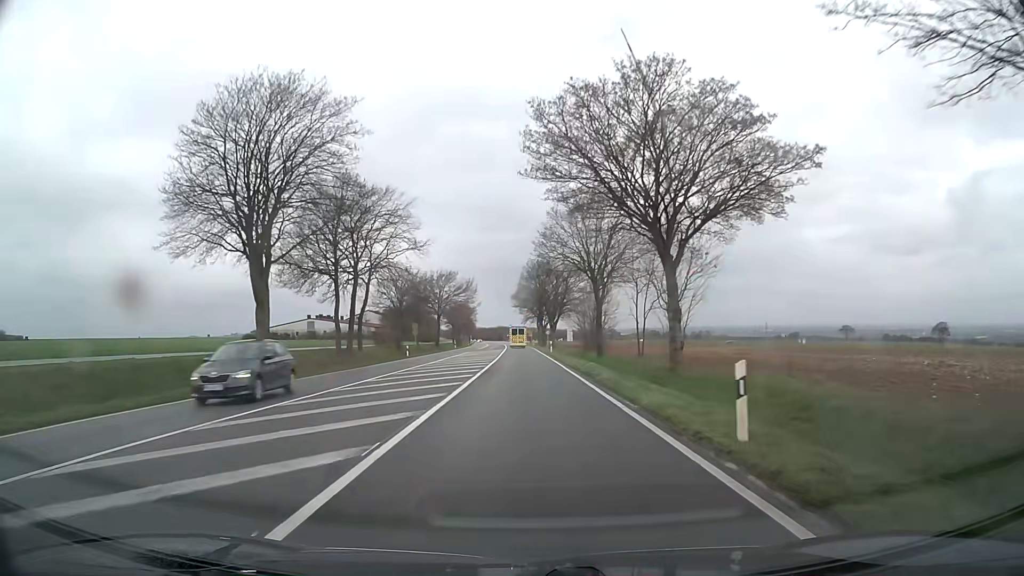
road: primary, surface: asphalt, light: Day
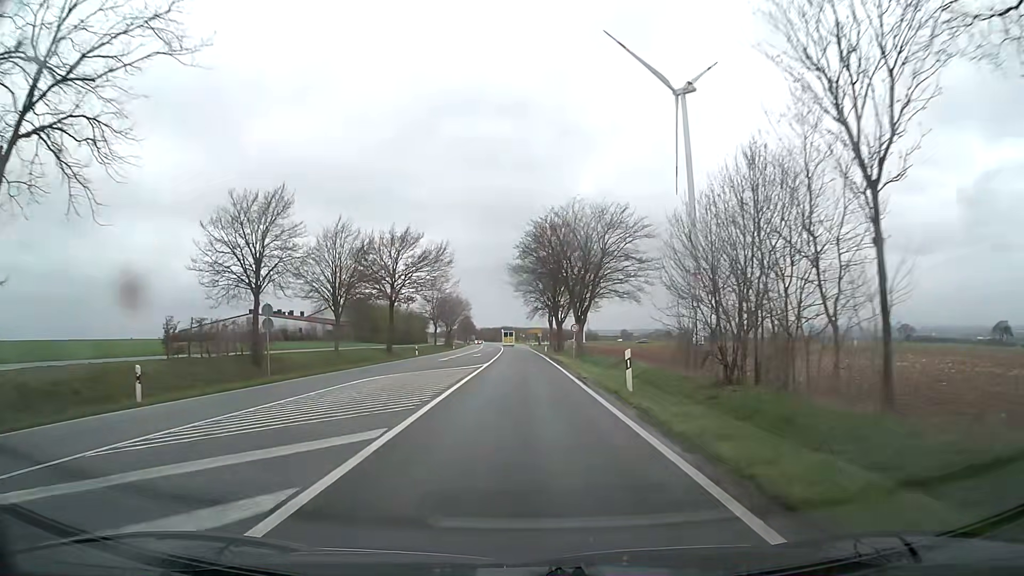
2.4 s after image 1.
(-0.4, +43.0) m; -1°
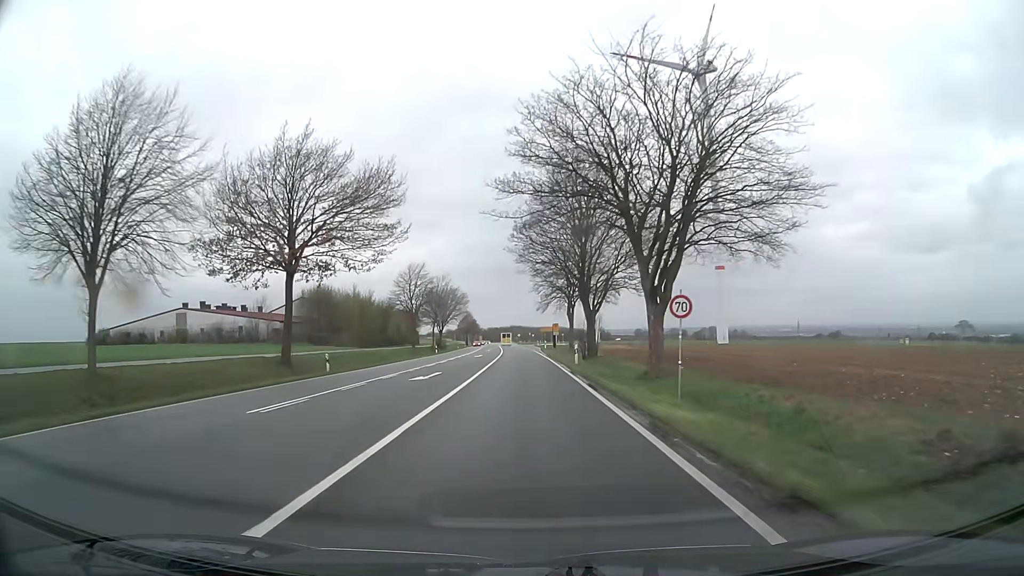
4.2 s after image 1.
(-0.1, +32.2) m; 0°
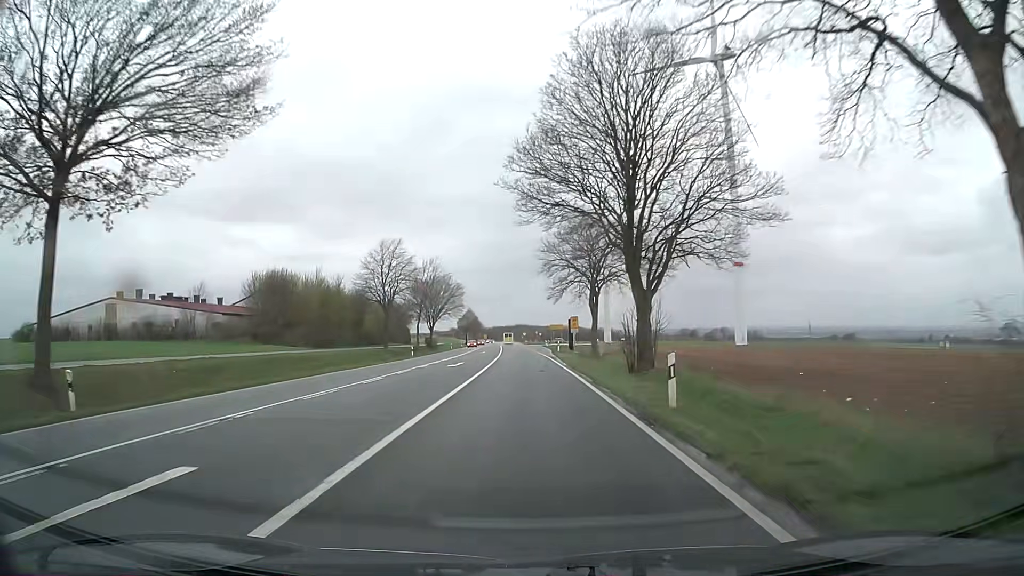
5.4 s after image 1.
(-0.1, +21.5) m; -1°
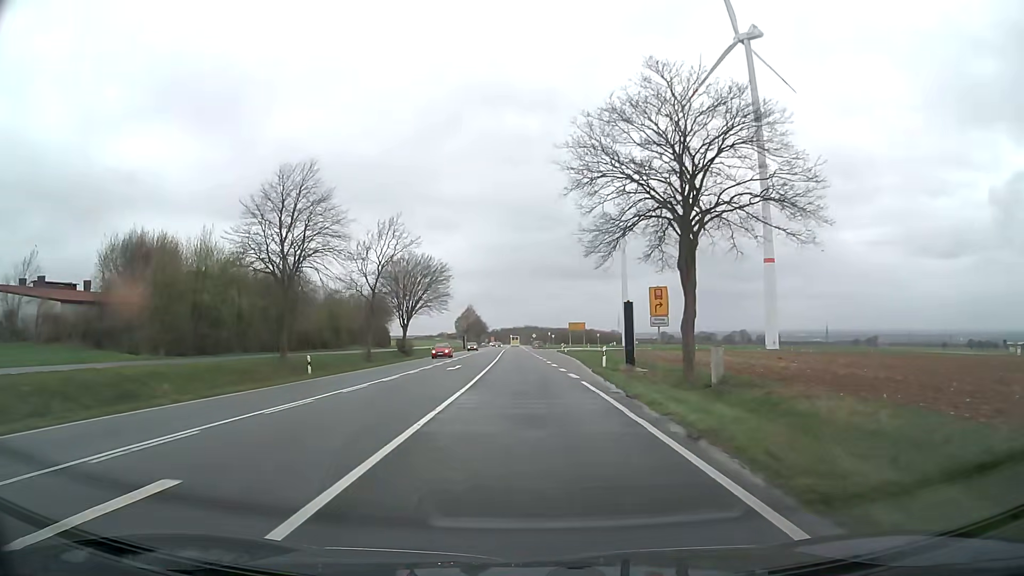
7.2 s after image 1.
(-0.2, +32.2) m; -1°
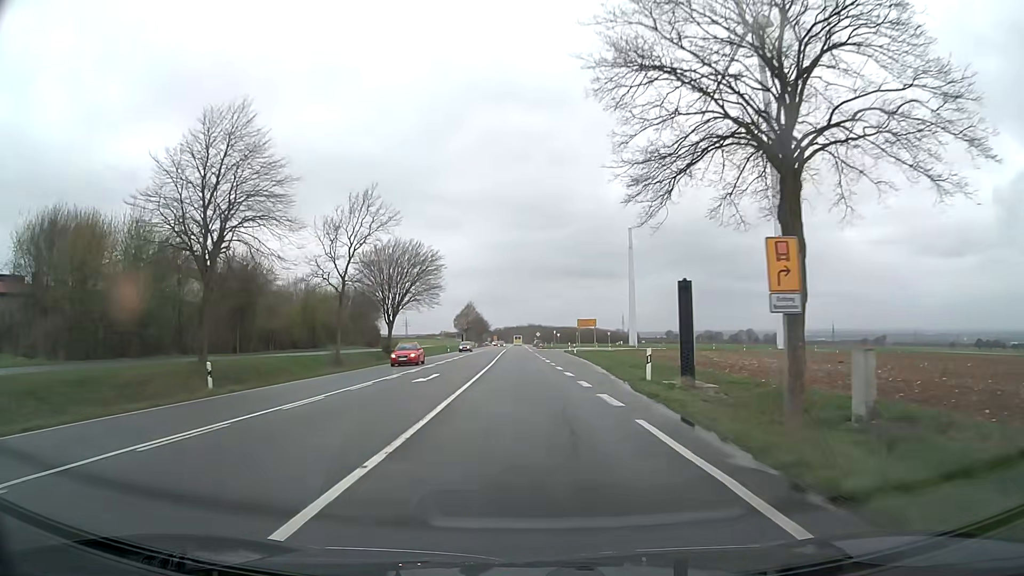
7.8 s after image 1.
(0.0, +10.7) m; 0°
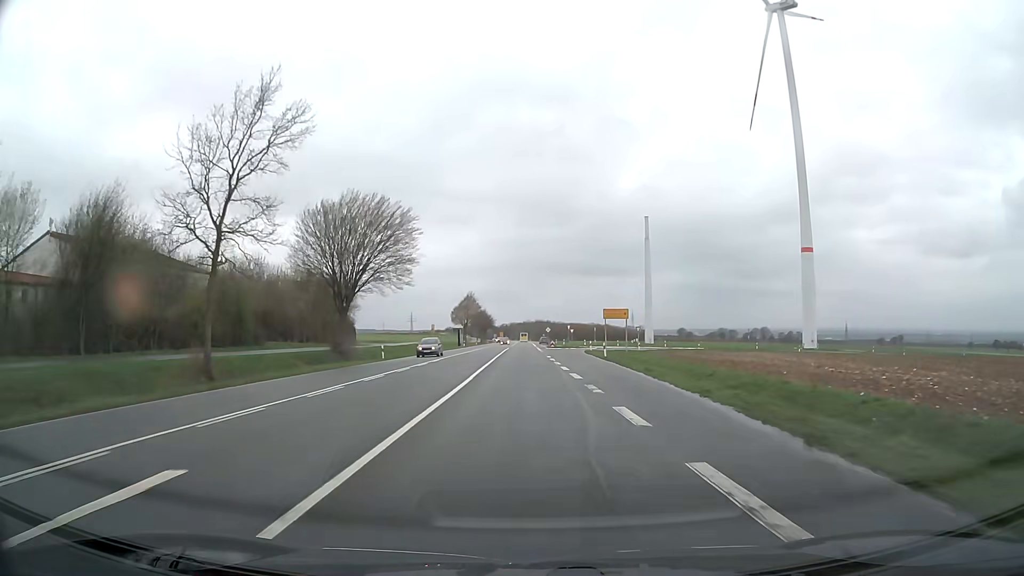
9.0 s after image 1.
(-0.1, +21.5) m; -1°
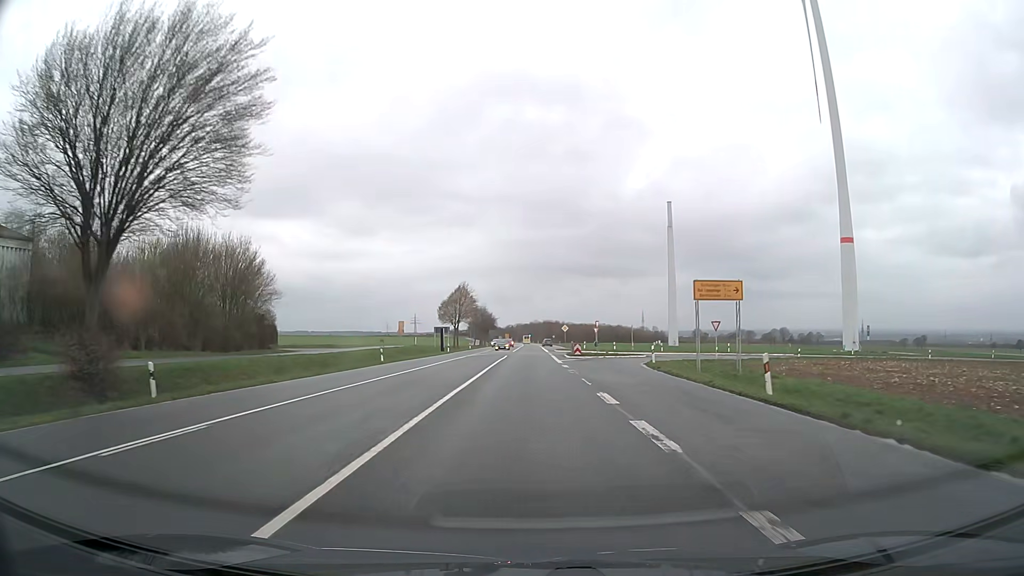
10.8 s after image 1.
(-0.1, +32.2) m; 0°
(0, +10) (0, +20) (0, +30) (0, +40) (0, +50) (0, +60) (0, +70) (0, +80) (0, +90) (0, +100) m
